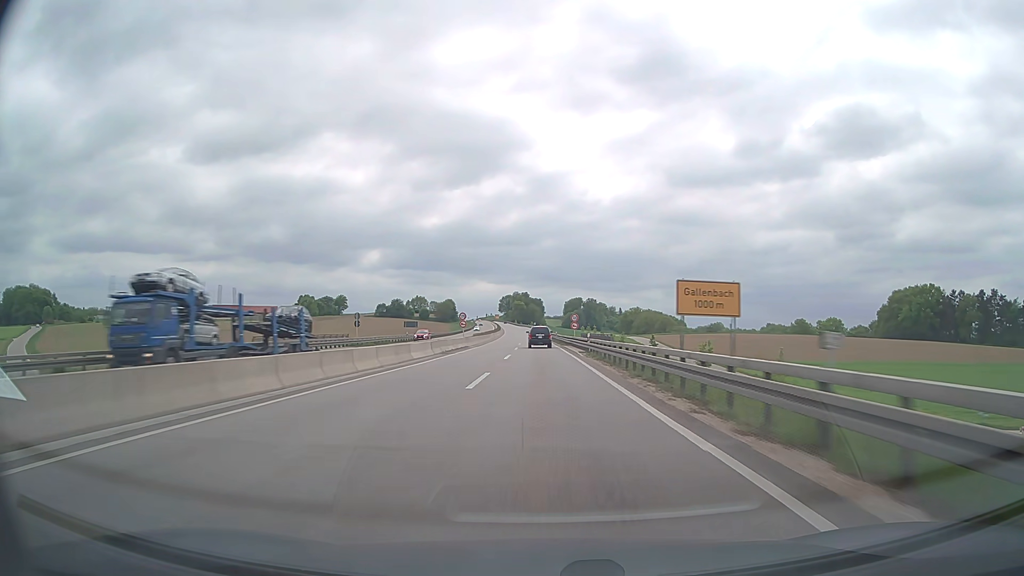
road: trunk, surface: asphalt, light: Day
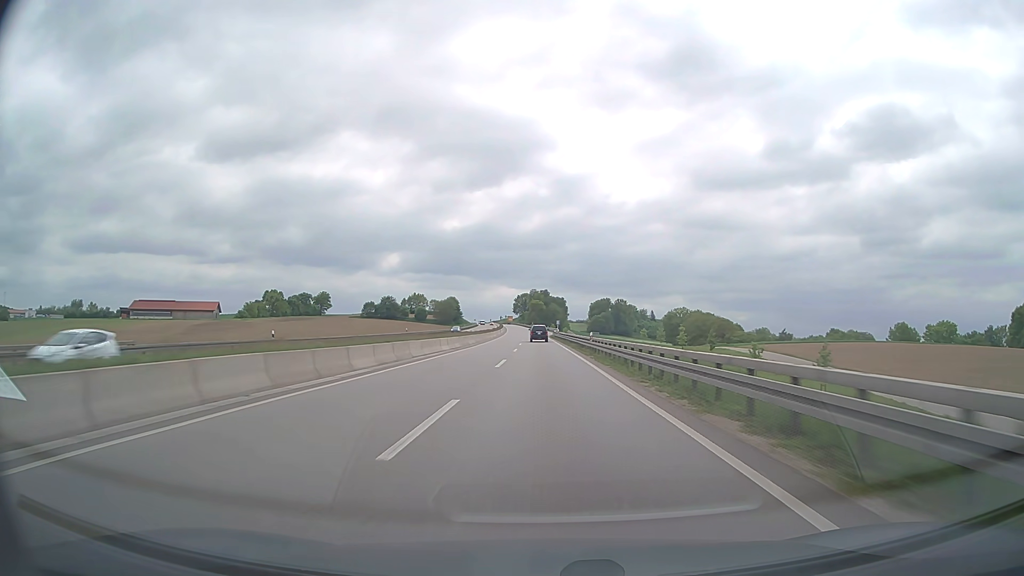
(-1.6, +98.9) m; -2°
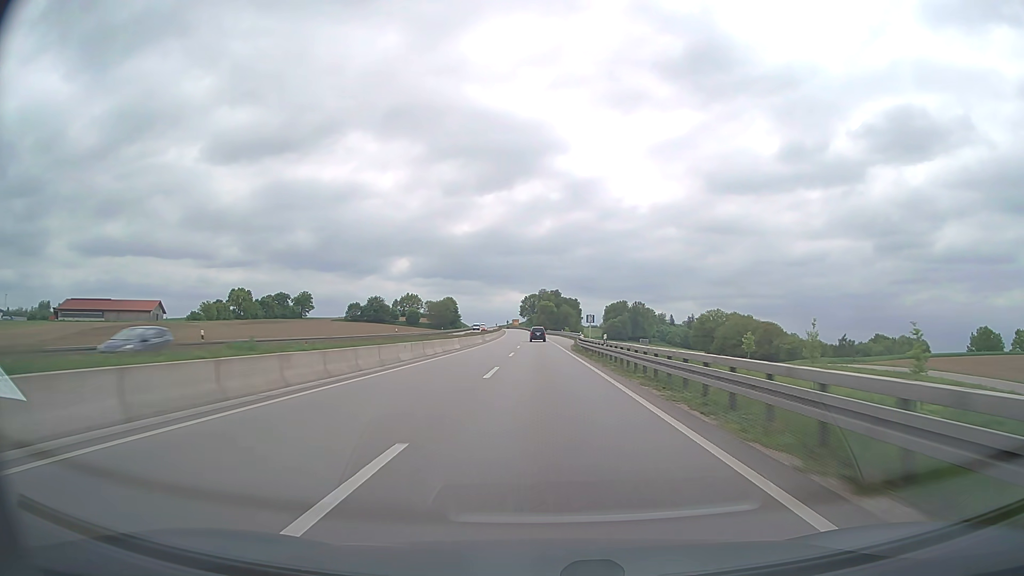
(-0.4, +58.9) m; -1°
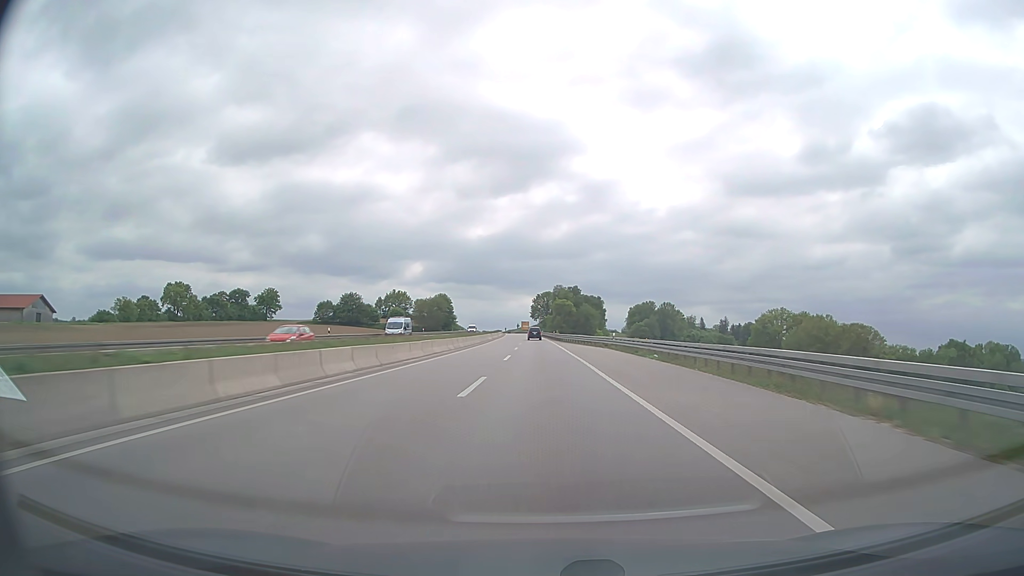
(-0.8, +77.5) m; -1°
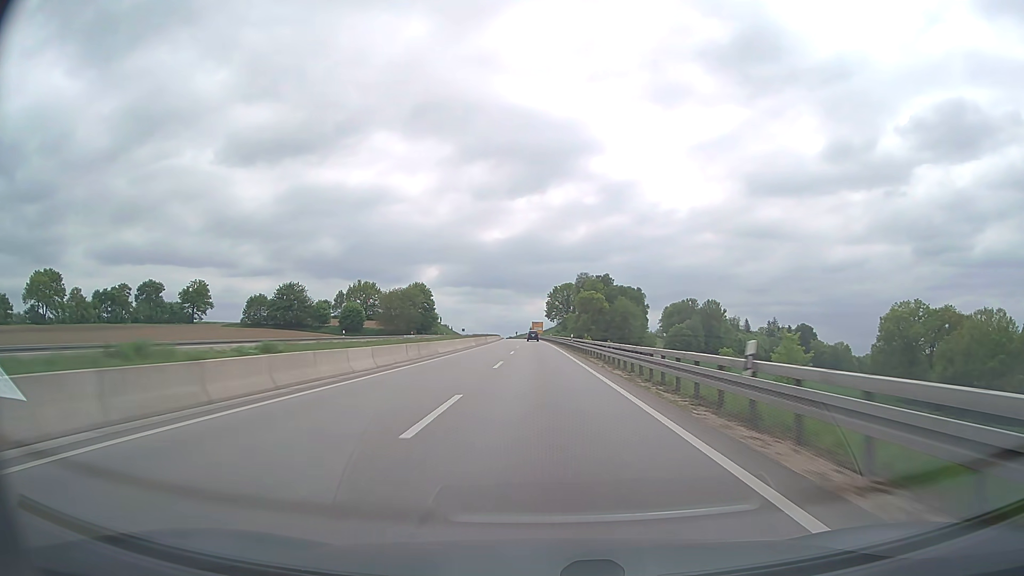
(-1.3, +95.2) m; -1°
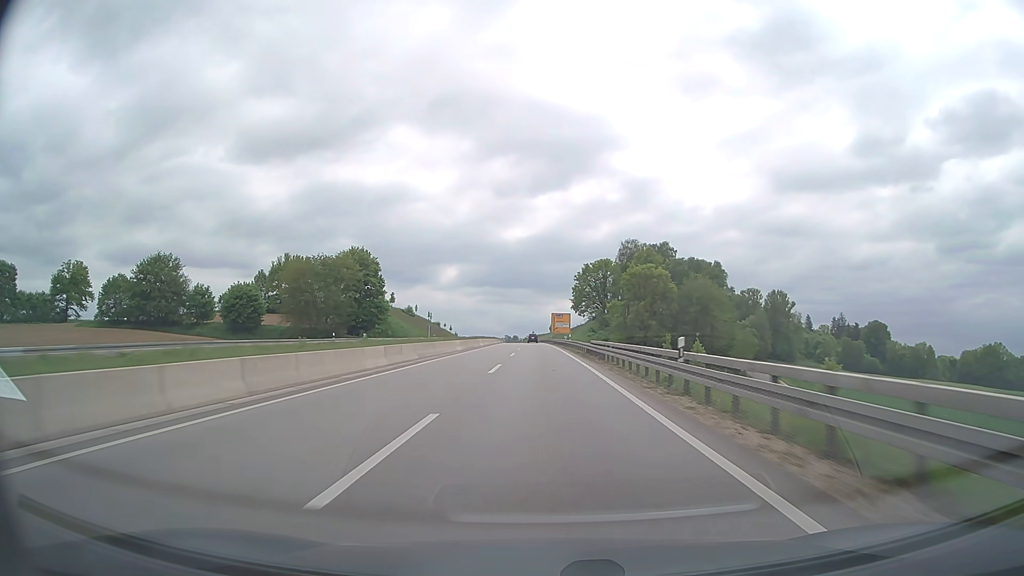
(-1.4, +93.1) m; -2°
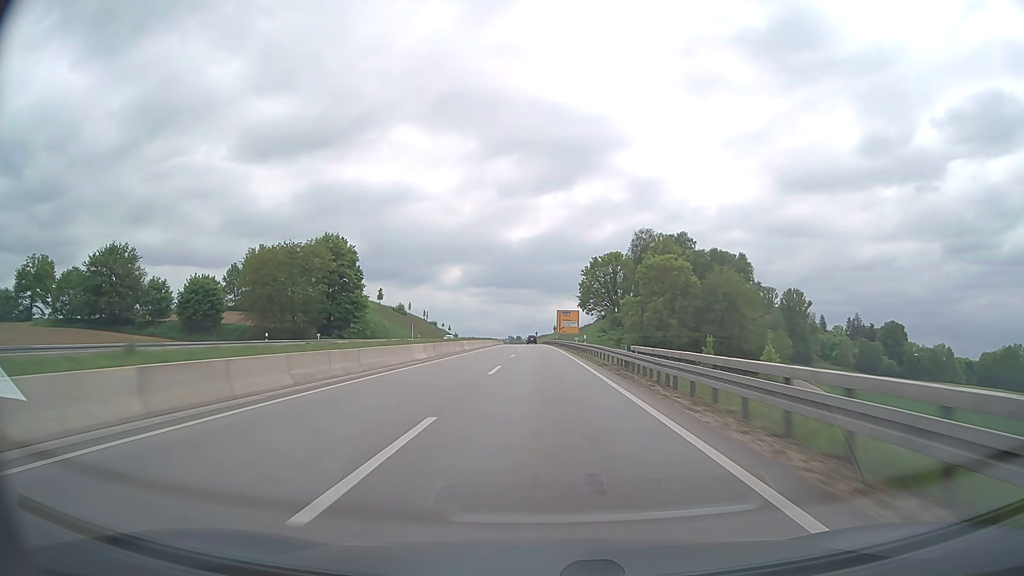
(-0.1, +18.4) m; 0°
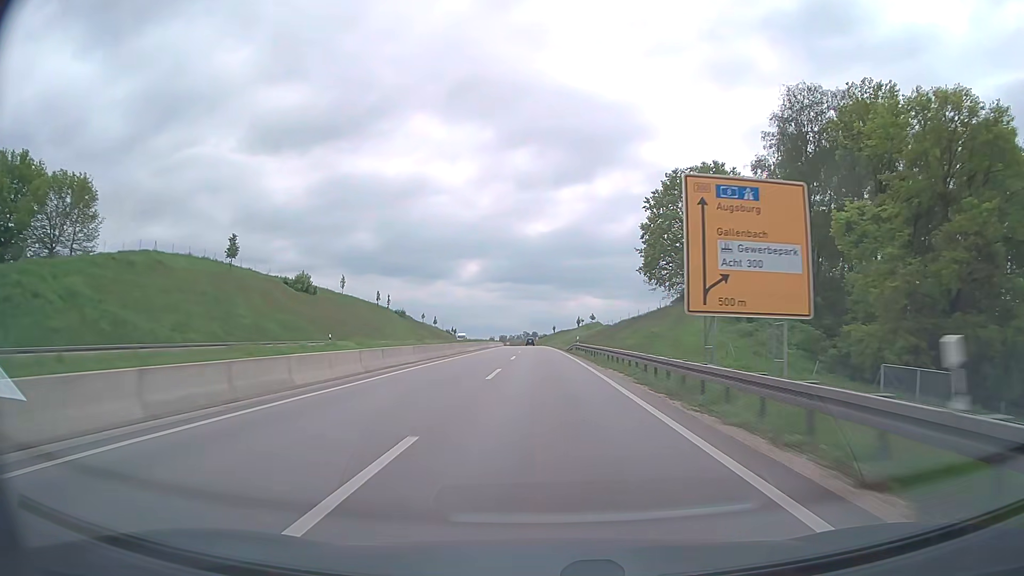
(-1.1, +91.7) m; -1°
(0, +10) (0, +20) (0, +30) (0, +40) (0, +50) (0, +60) (-1, +70) (-1, +80) (-1, +90) (-1, +100) m
